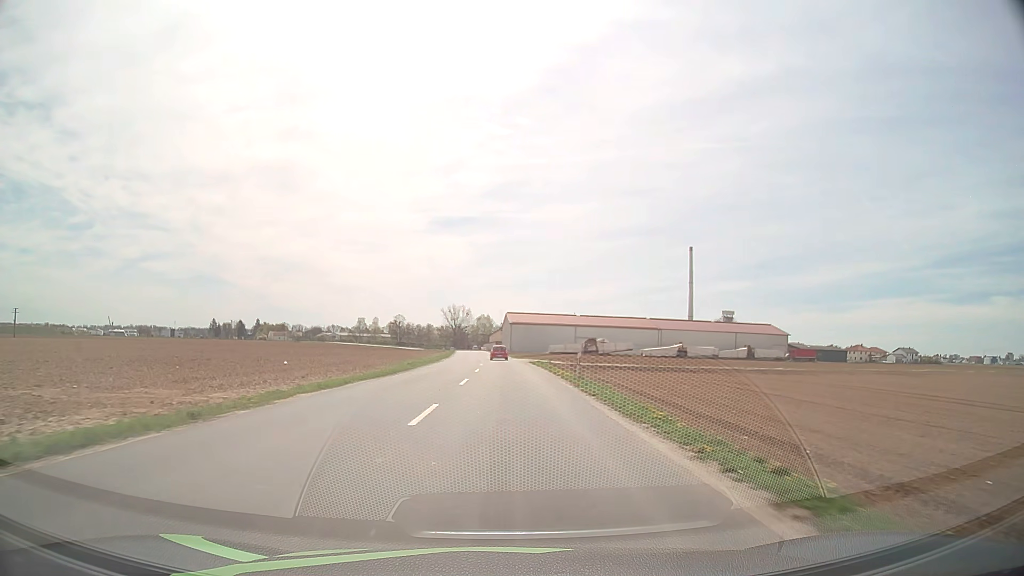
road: tertiary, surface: asphalt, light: Day
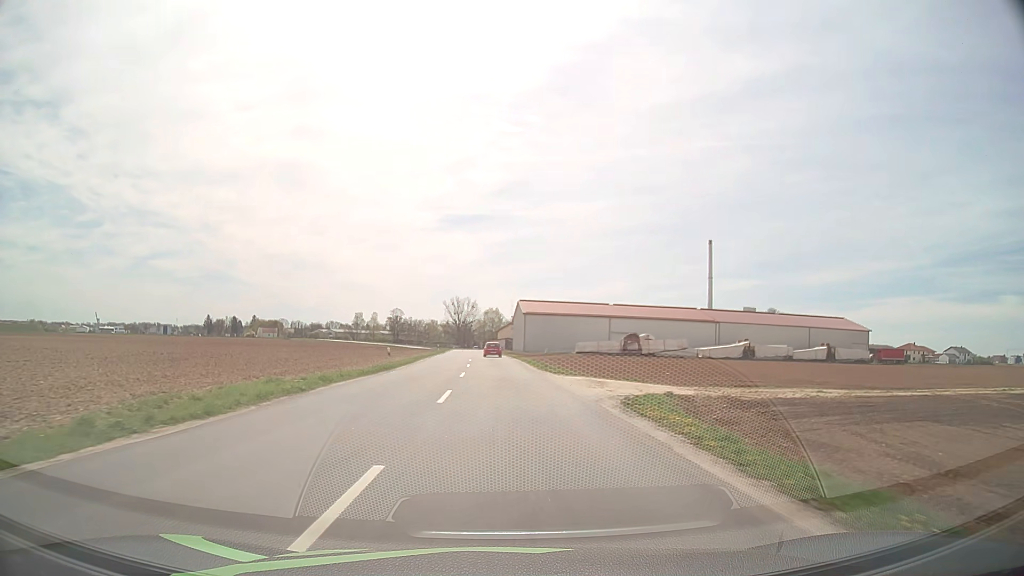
(-0.2, +44.1) m; -1°
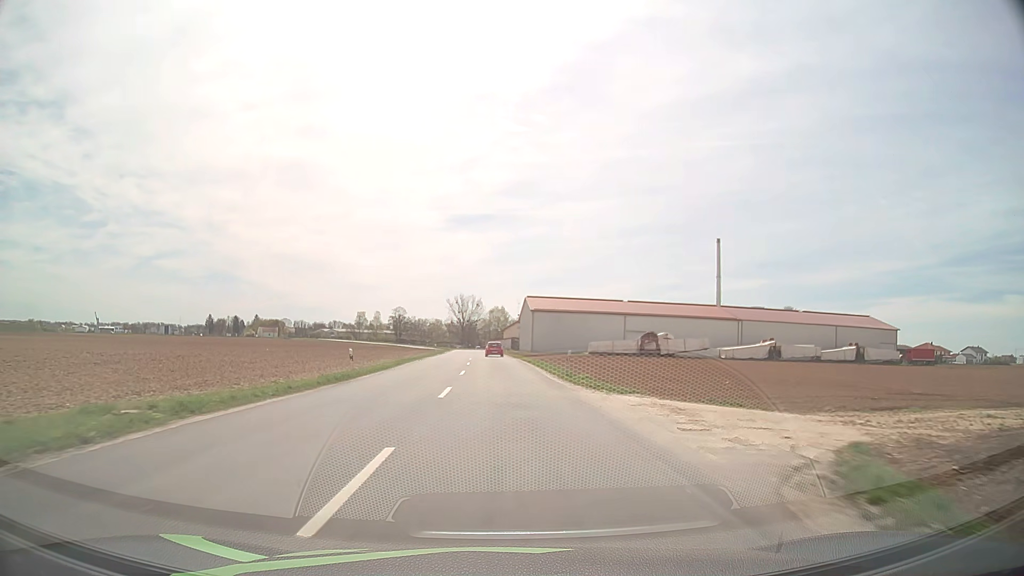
(-0.1, +10.9) m; -1°
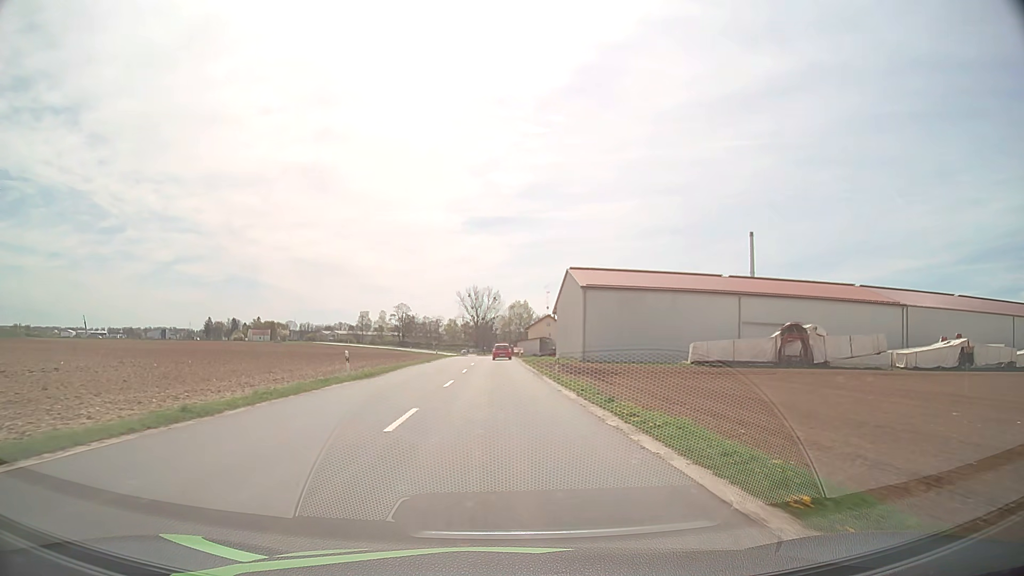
(-1.0, +54.4) m; -2°
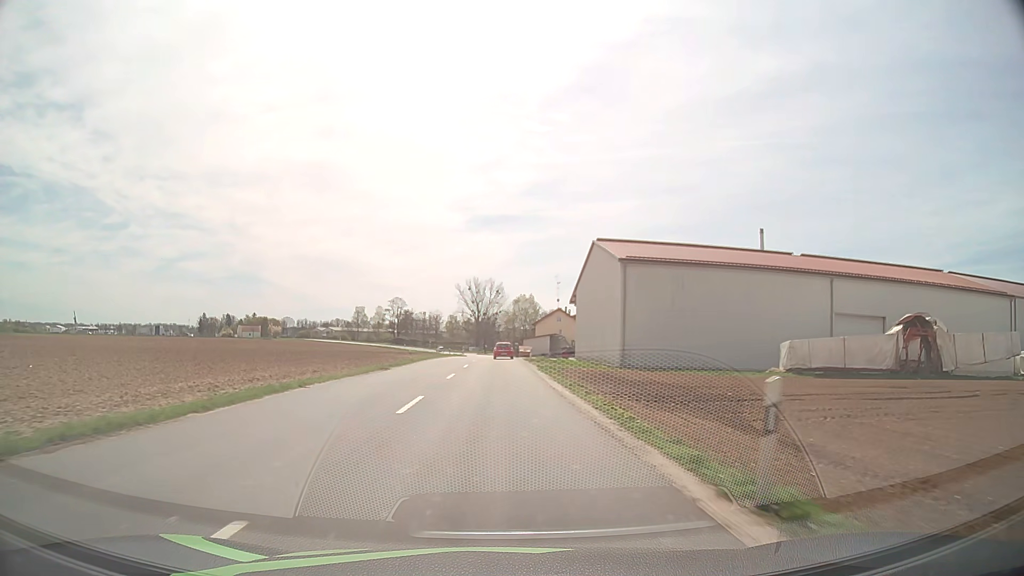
(0.0, +21.8) m; 0°
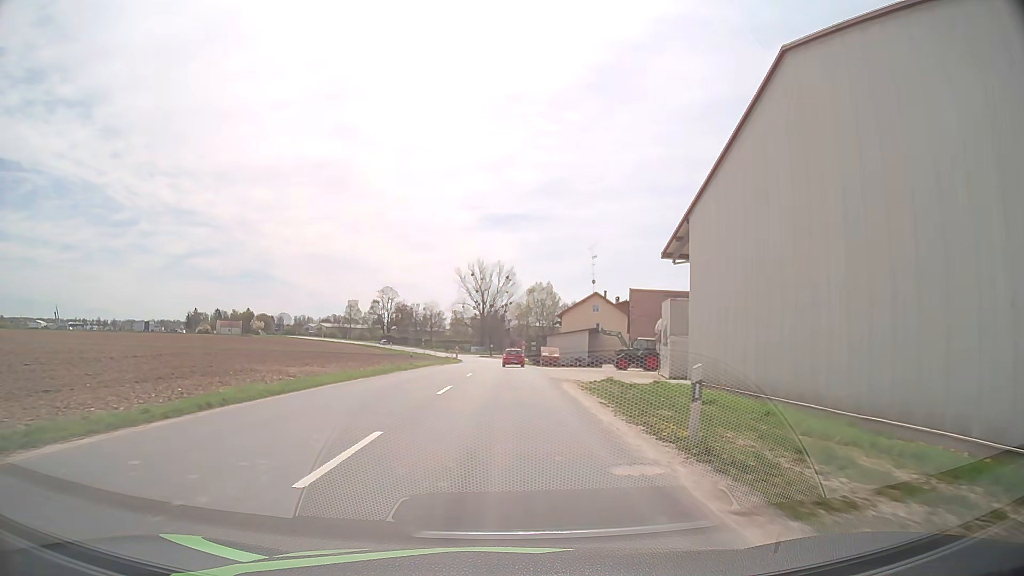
(-0.4, +42.9) m; -1°
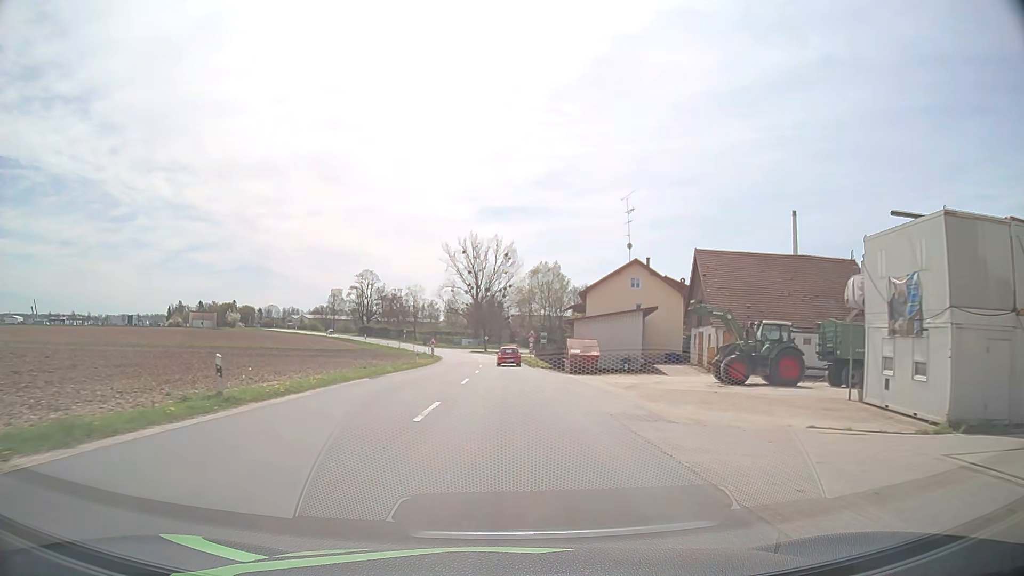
(-0.1, +30.3) m; 0°
